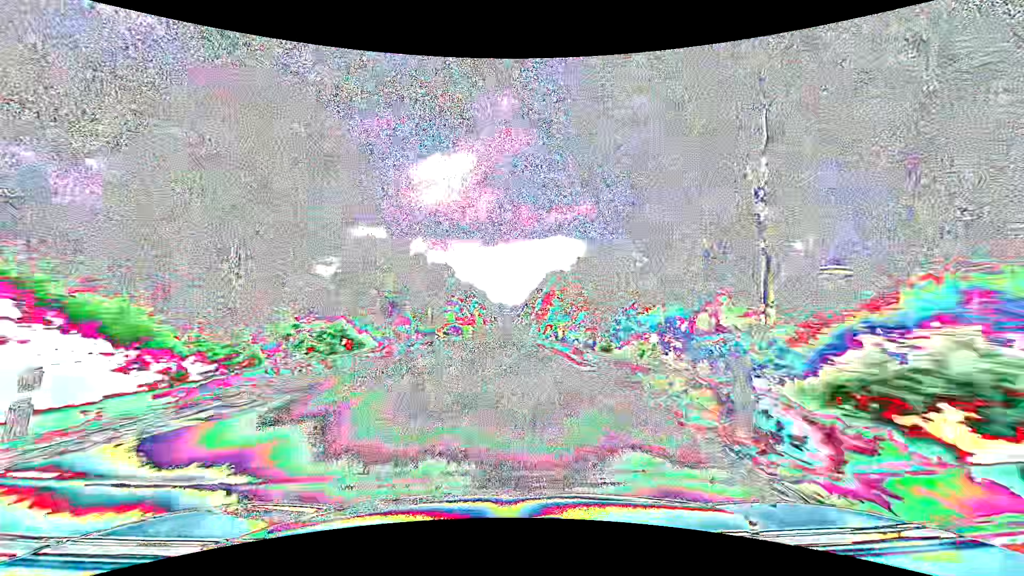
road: primary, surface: asphalt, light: Day
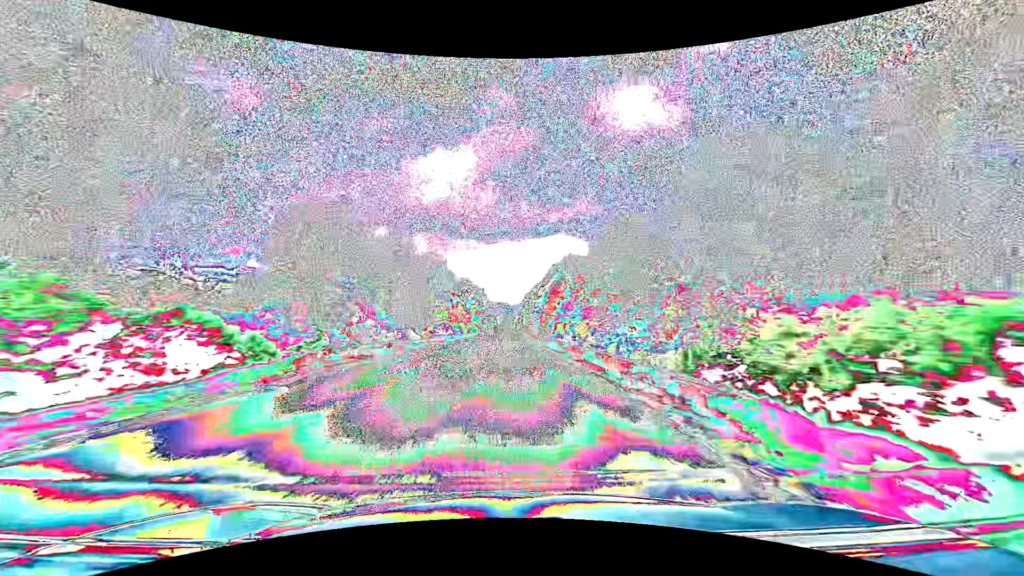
(0.0, +15.8) m; 0°
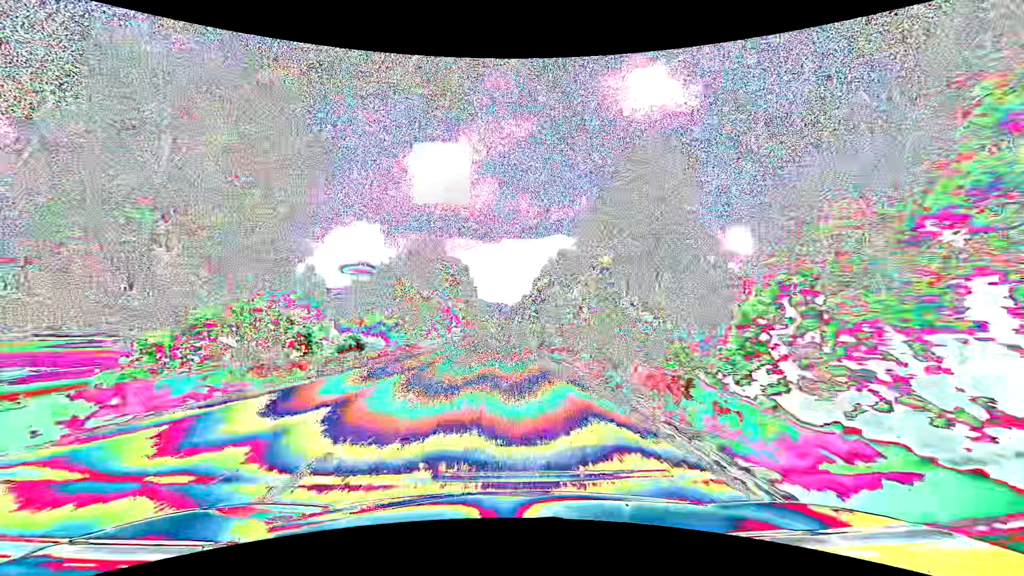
(0.0, +79.2) m; 0°
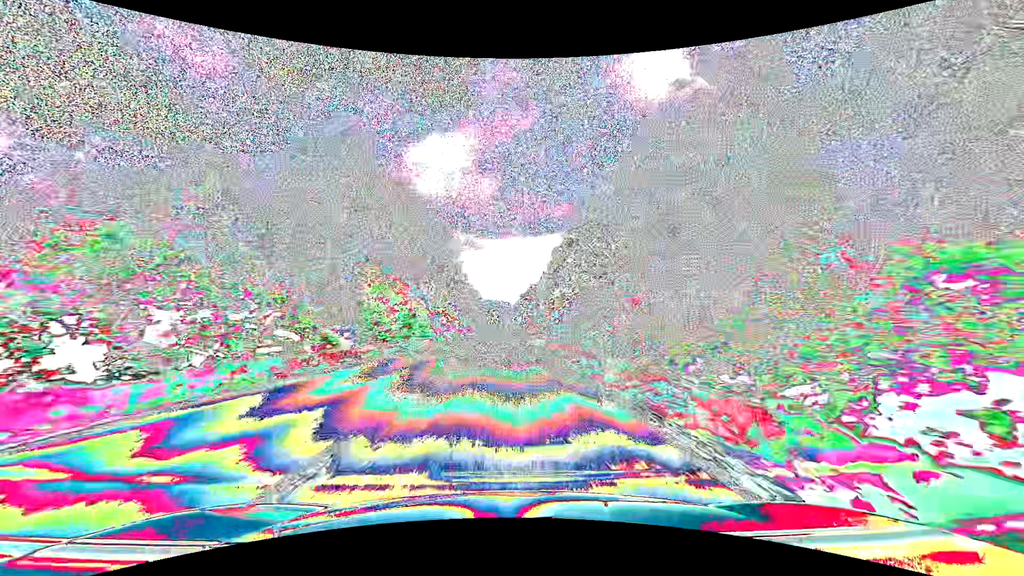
(-0.3, +47.5) m; -1°
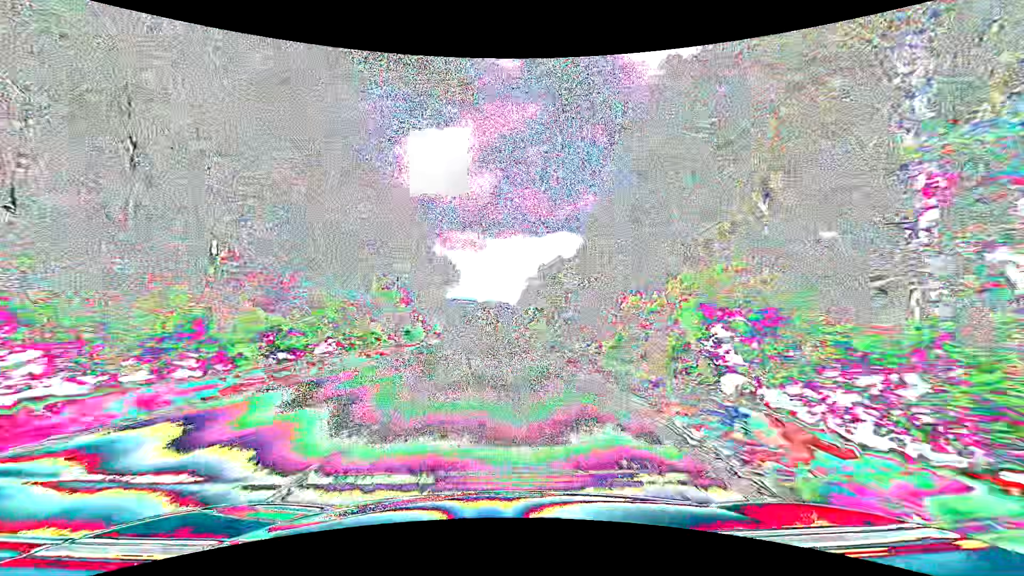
(+0.1, +63.4) m; 0°
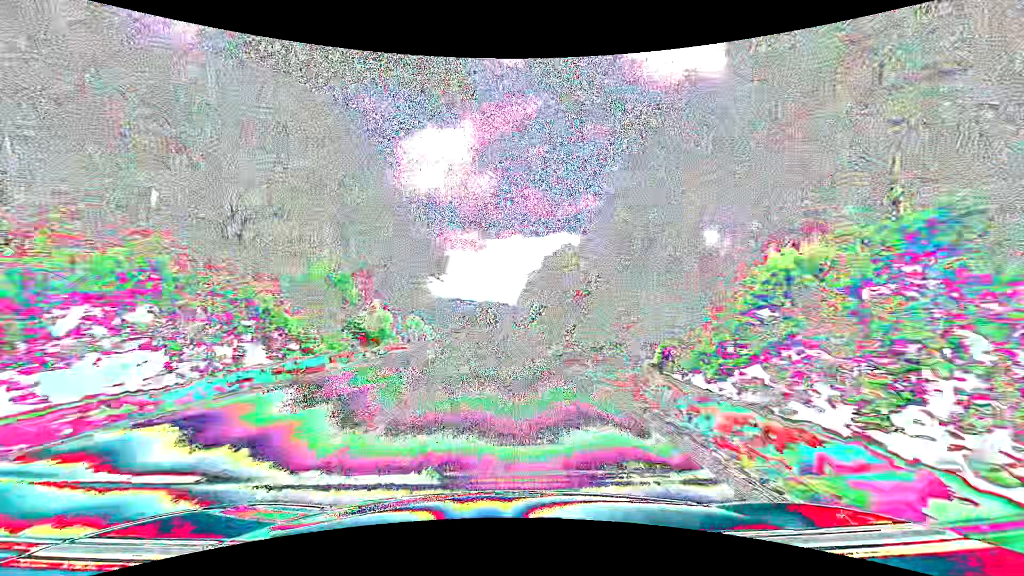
(+0.1, +15.9) m; 0°
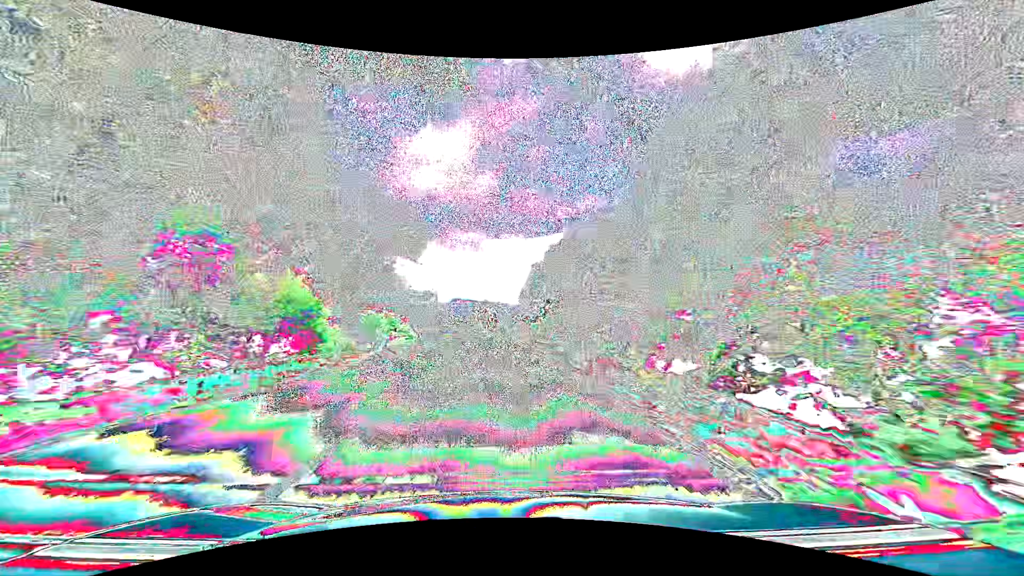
(+0.1, +15.8) m; +1°
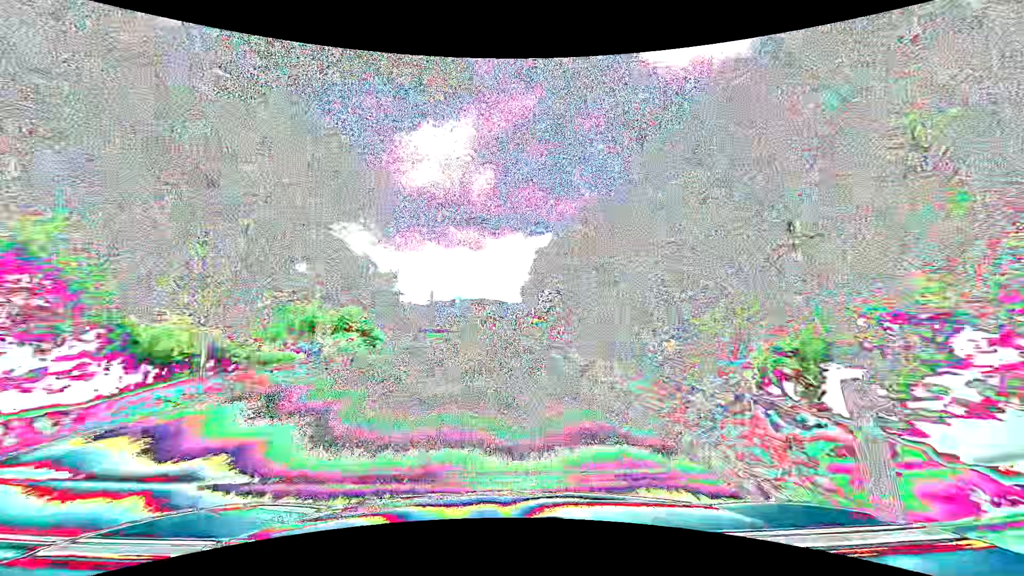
(0.0, +15.9) m; 0°
